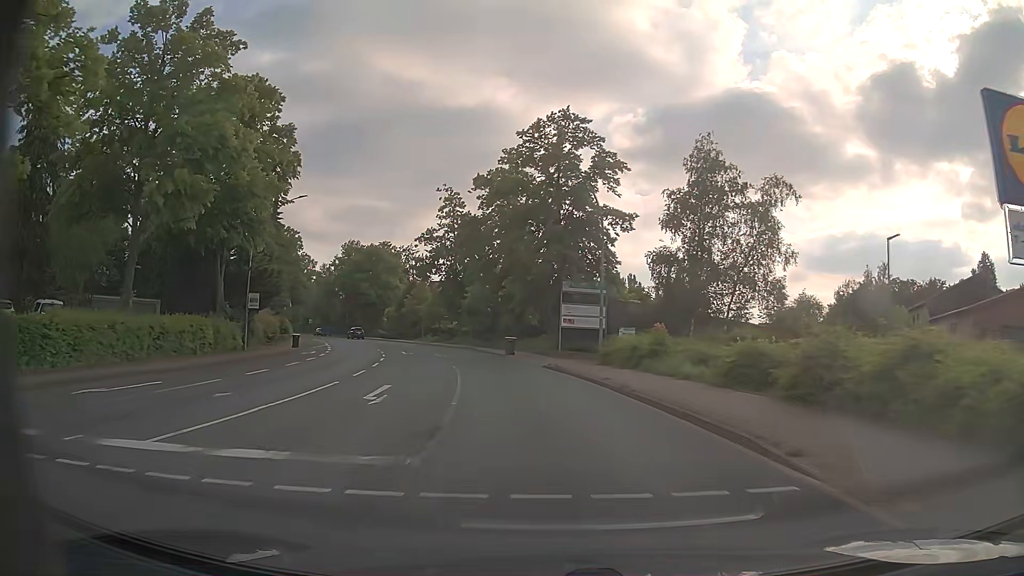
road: primary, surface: asphalt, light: Day
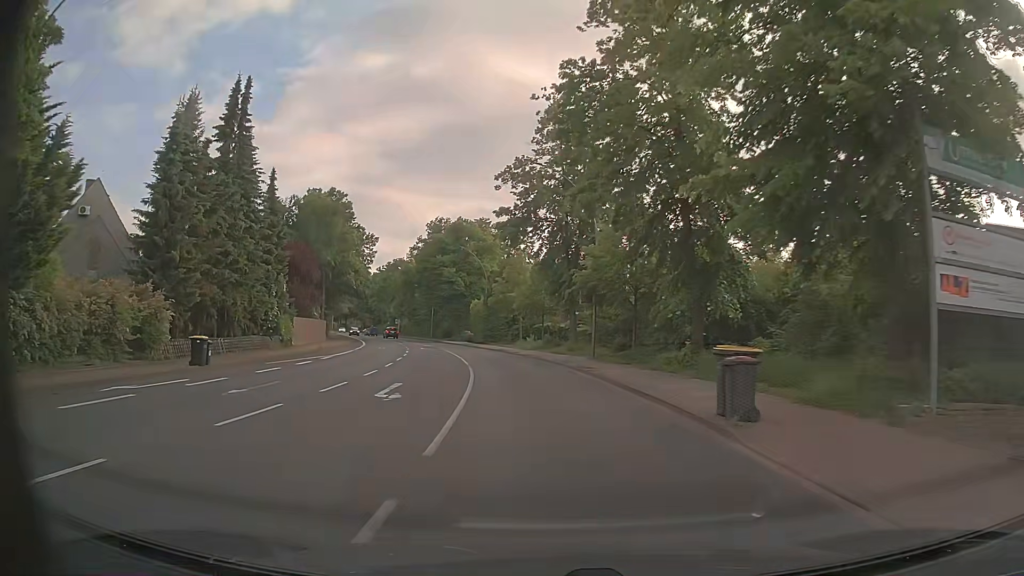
(-3.0, +31.4) m; -10°
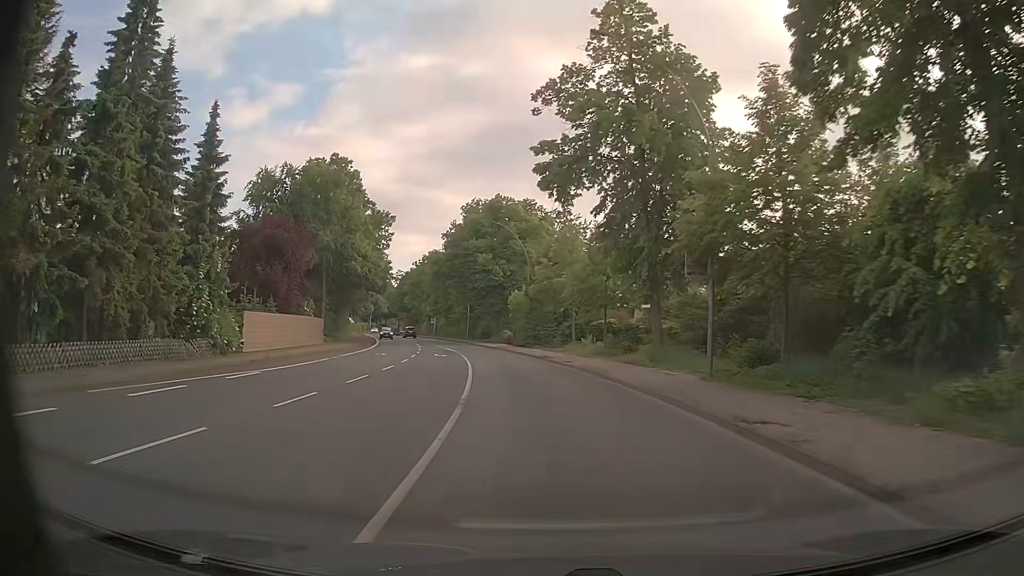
(-0.6, +15.7) m; -5°
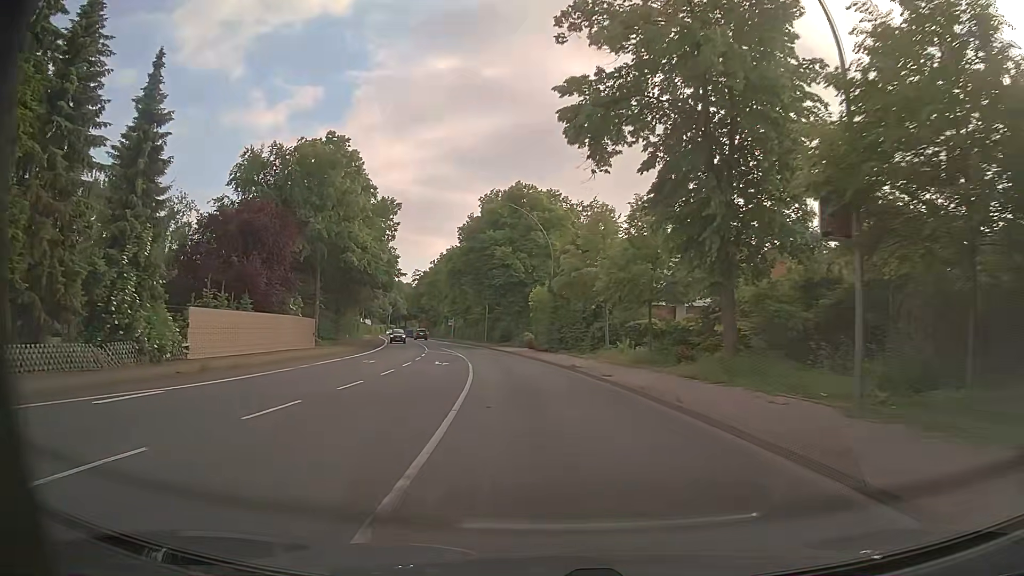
(-0.1, +7.9) m; -3°
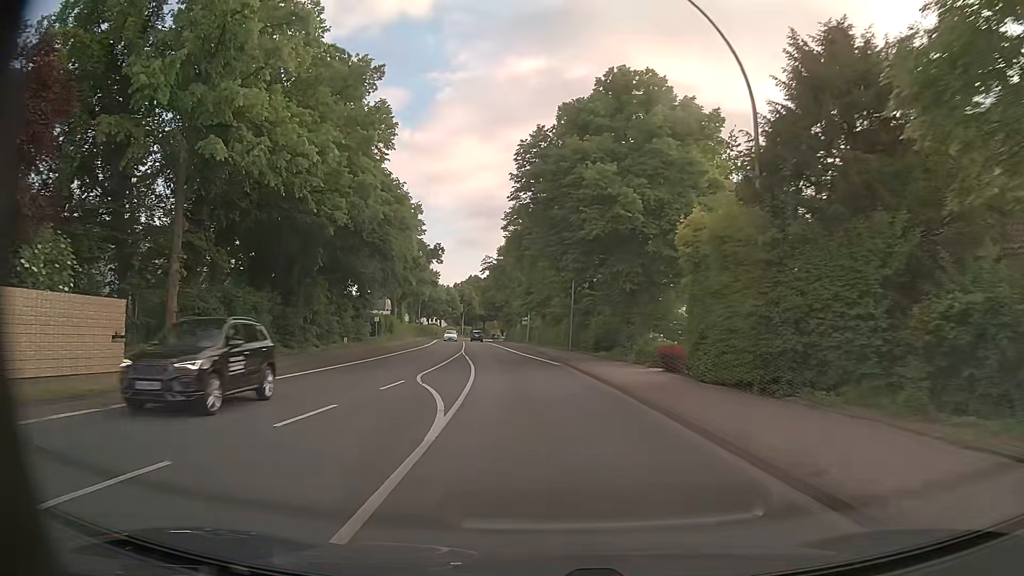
(-1.7, +31.6) m; -6°
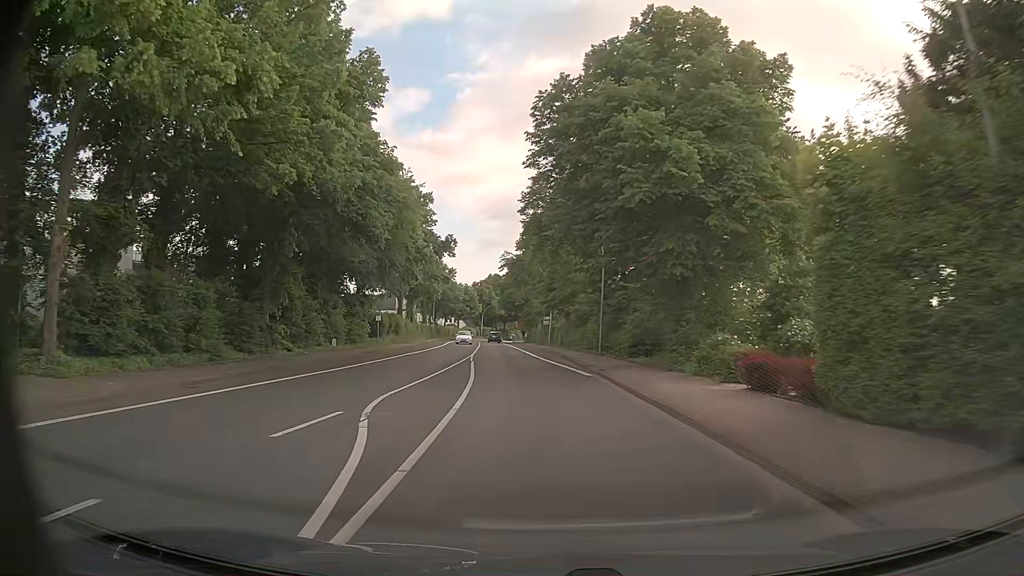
(-0.2, +7.9) m; -2°
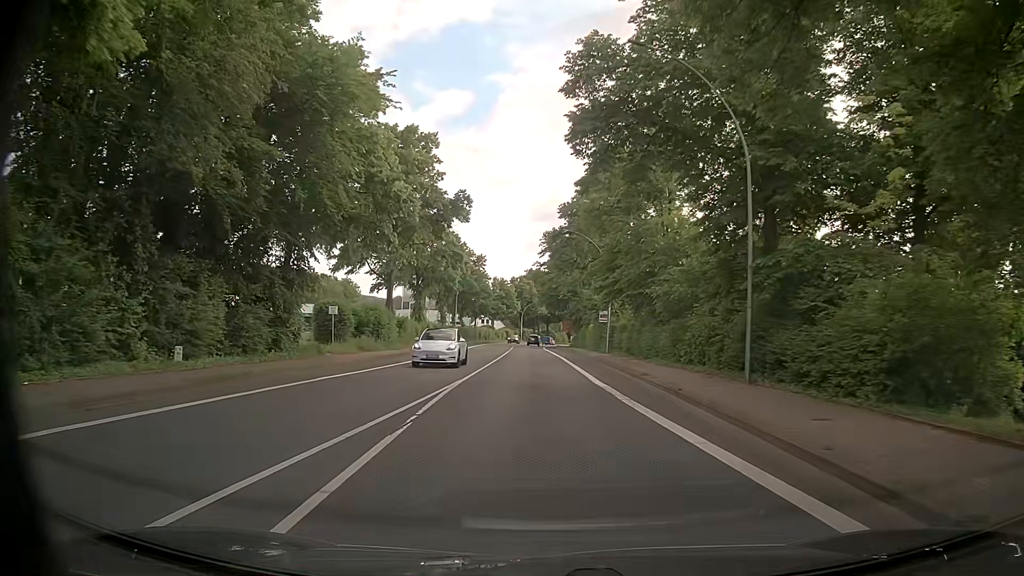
(-0.9, +23.7) m; -3°
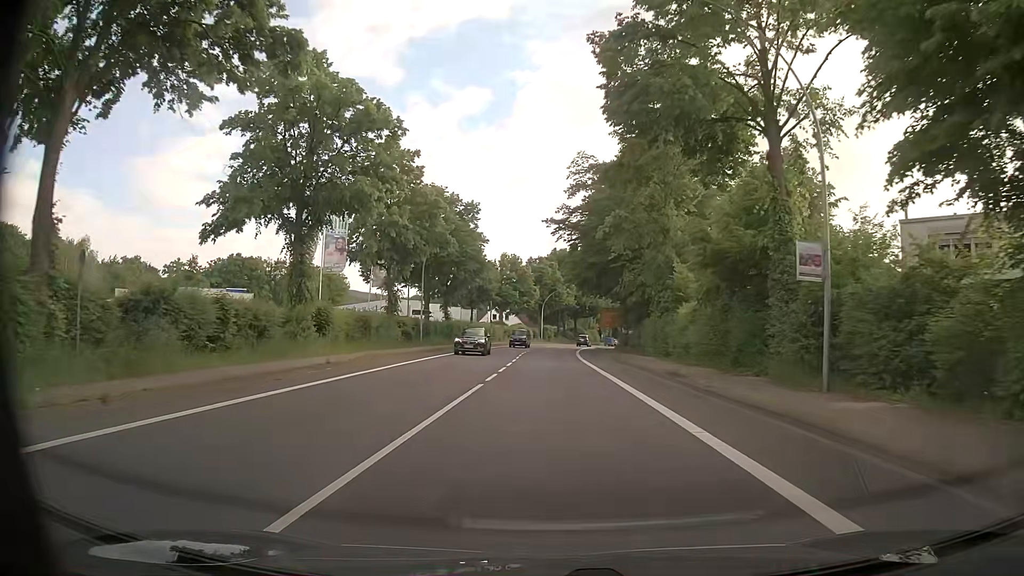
(-1.2, +39.6) m; -2°
(0, +10) (0, +20) (0, +30) (0, +40) (0, +50) (0, +60) (+1, +70) (+2, +80) (+3, +90) (+4, +100) m
